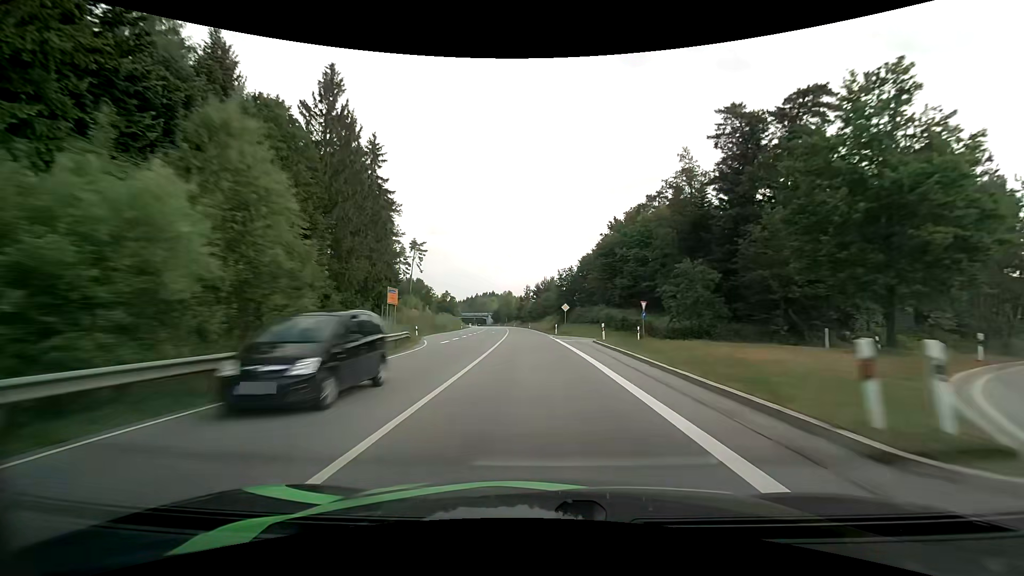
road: primary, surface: asphalt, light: Day
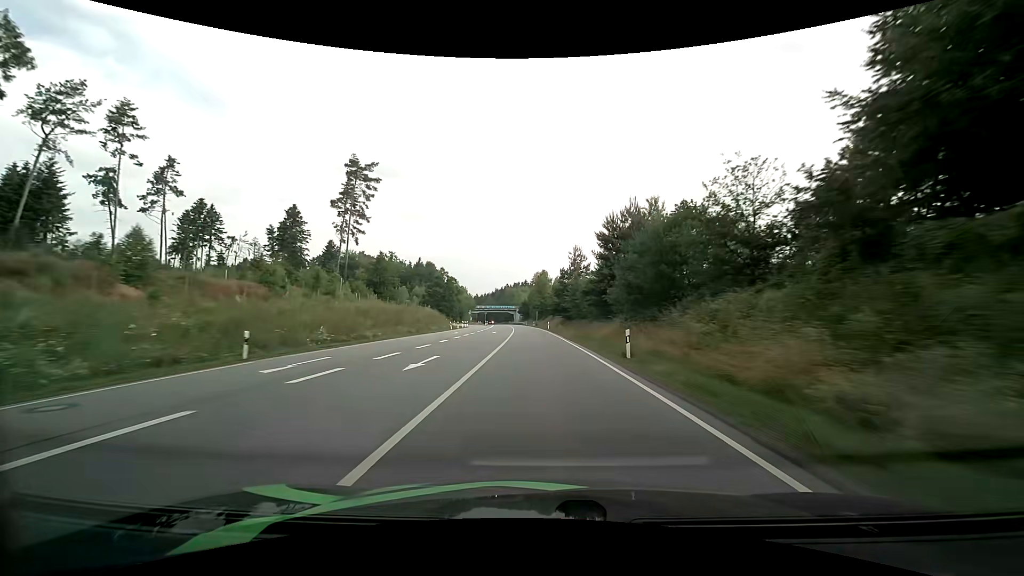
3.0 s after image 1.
(-3.4, +81.5) m; -4°
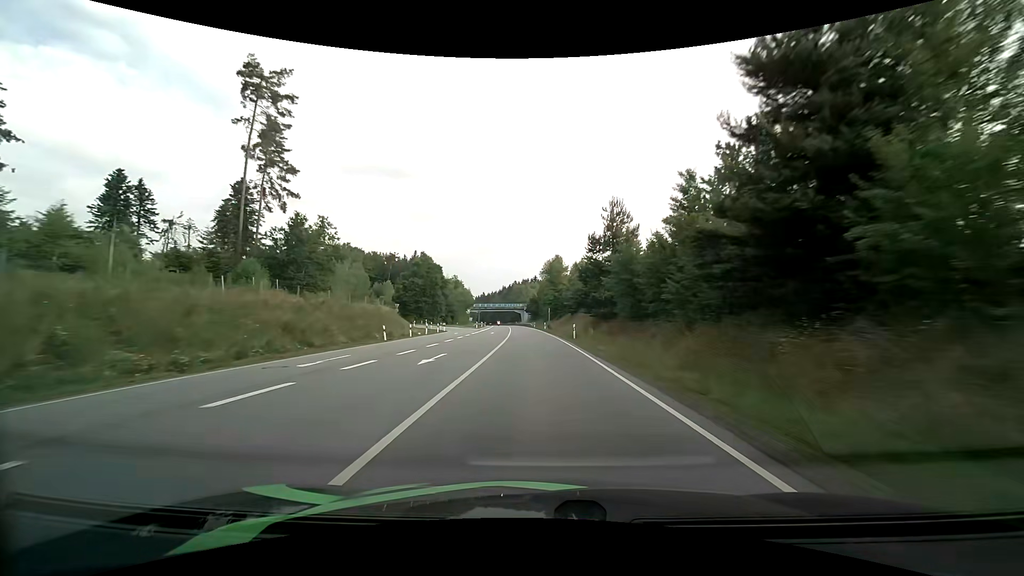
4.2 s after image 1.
(-0.3, +32.7) m; -1°
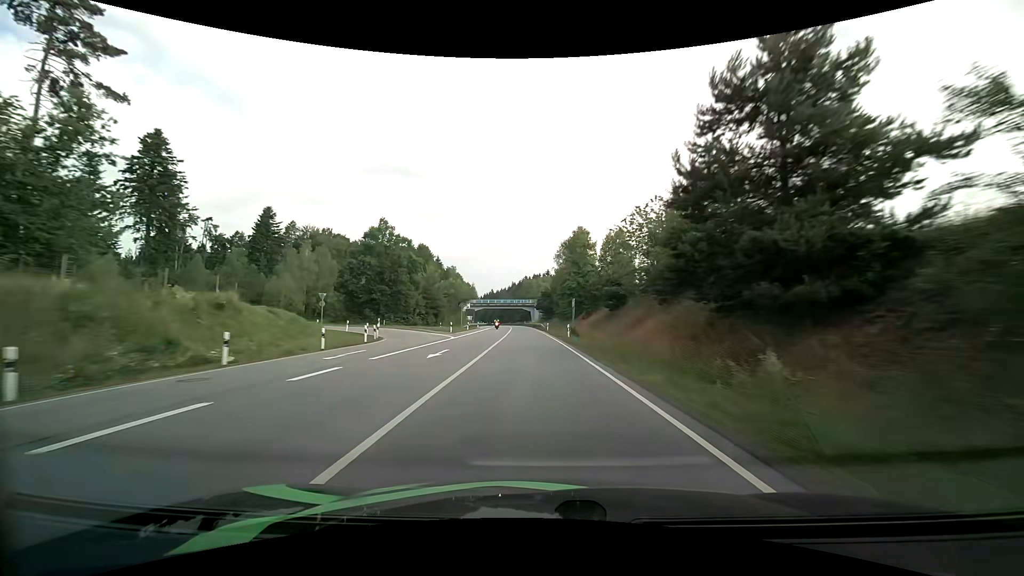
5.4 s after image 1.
(-0.3, +32.8) m; -1°
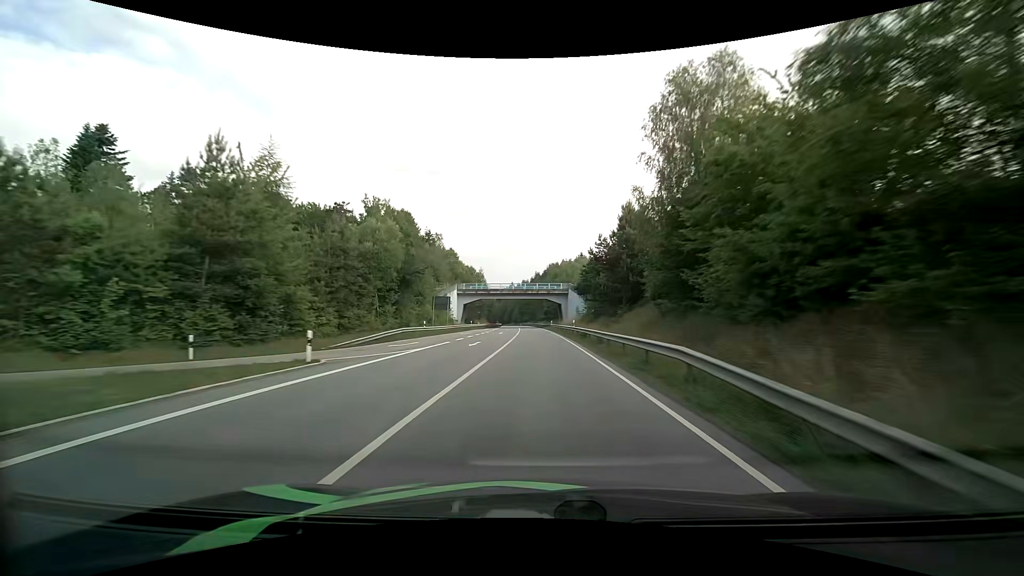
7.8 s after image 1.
(-1.9, +66.7) m; -3°
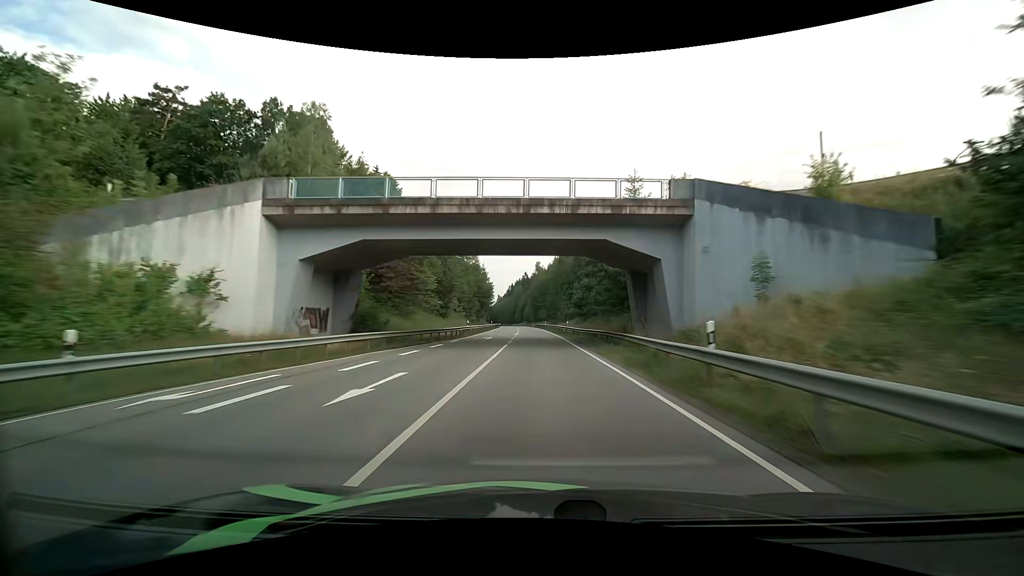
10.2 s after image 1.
(-1.1, +68.7) m; -2°
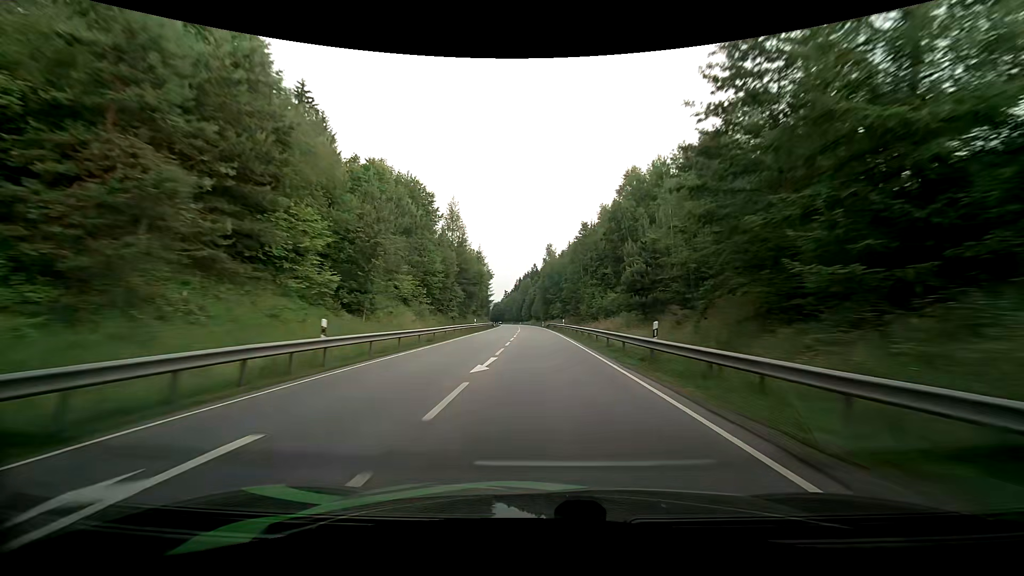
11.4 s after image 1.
(-0.4, +34.9) m; -2°
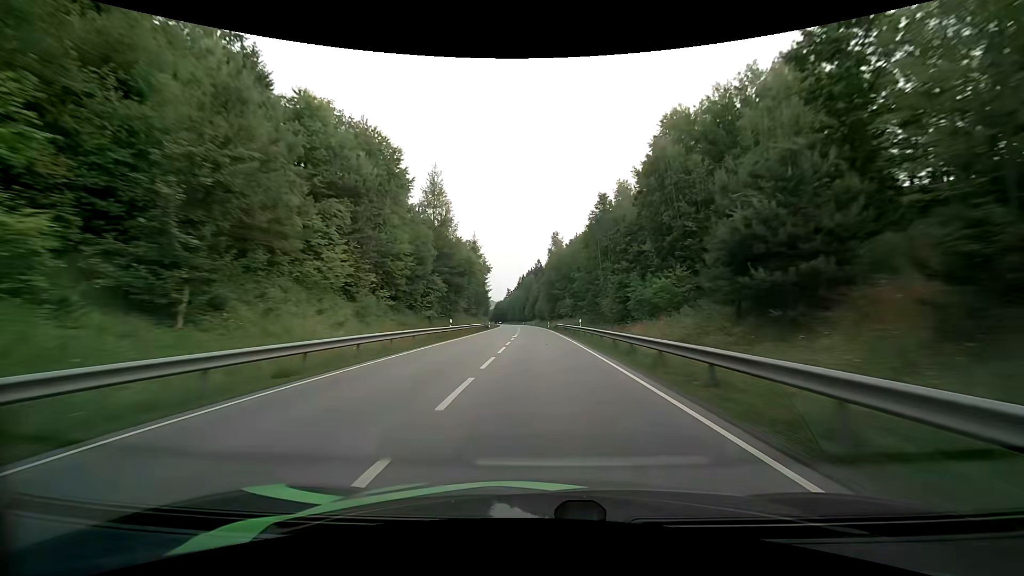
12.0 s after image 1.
(+0.1, +17.5) m; +1°
(0, +10) (0, +20) (0, +30) (0, +40) (0, +50) (-1, +60) (-1, +70) (-1, +80) (-2, +90) (-2, +100) m
